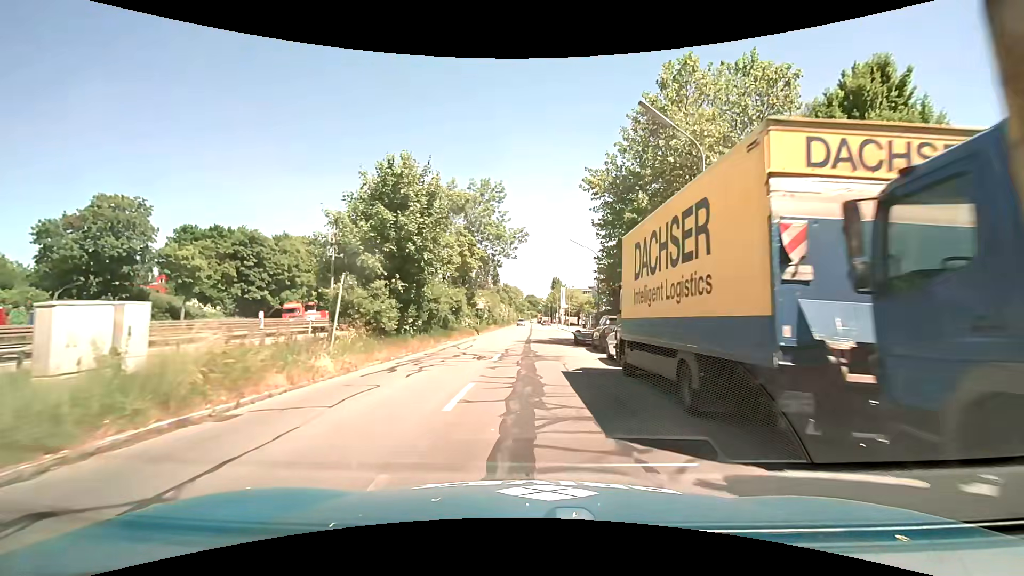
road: tertiary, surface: asphalt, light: Day
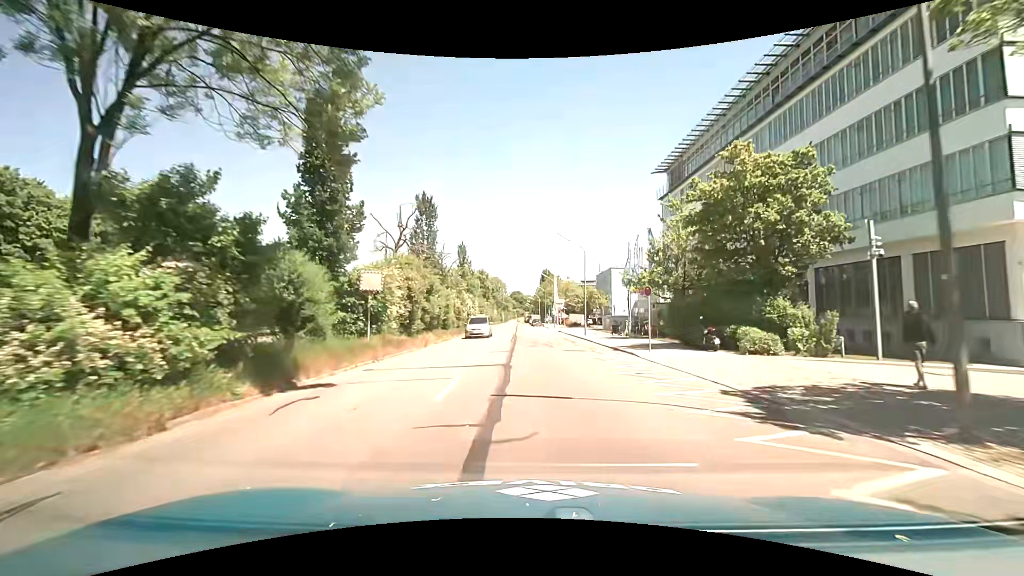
(+0.3, +35.4) m; +1°
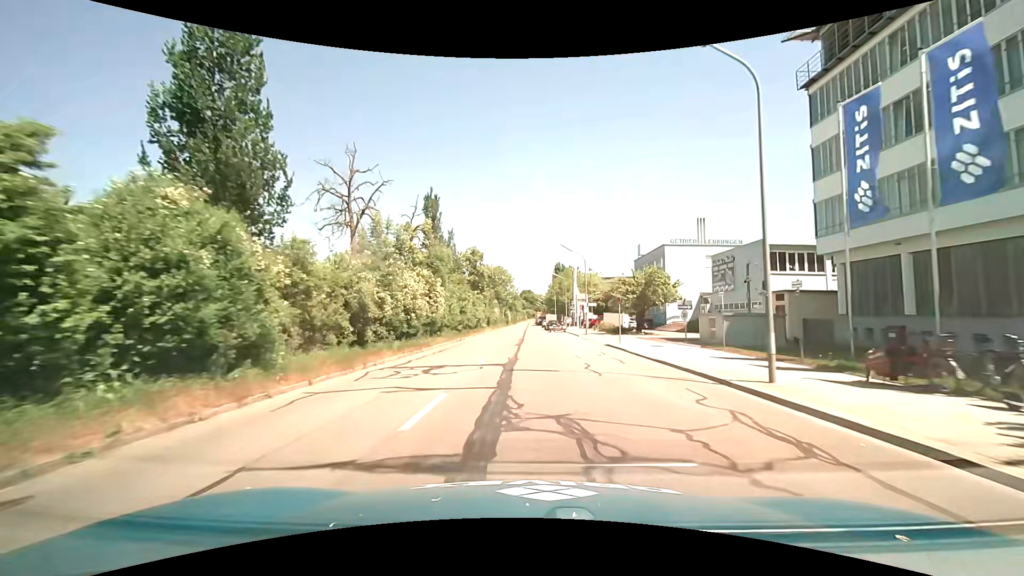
(-0.3, +29.5) m; -1°
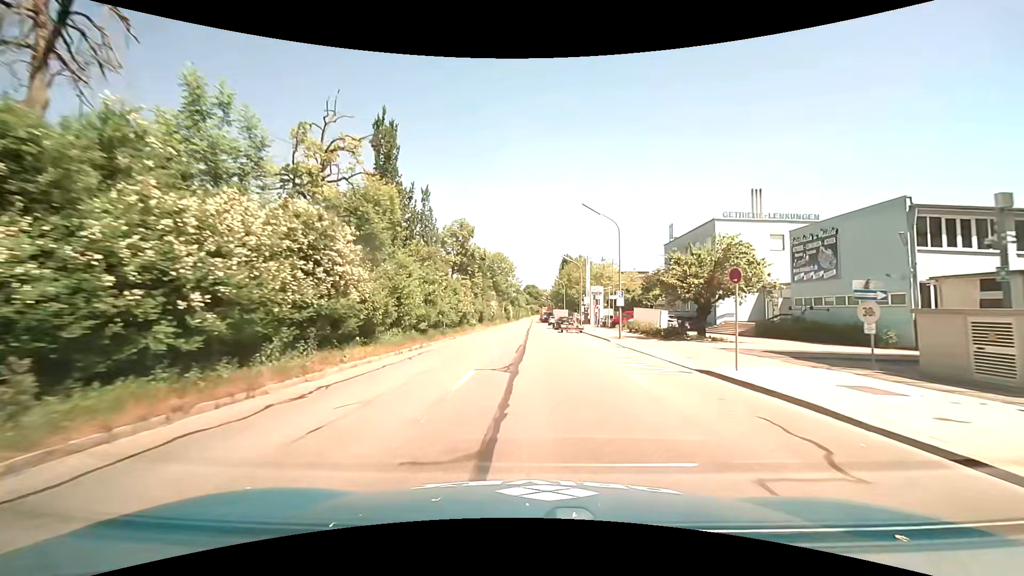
(0.0, +15.1) m; -1°
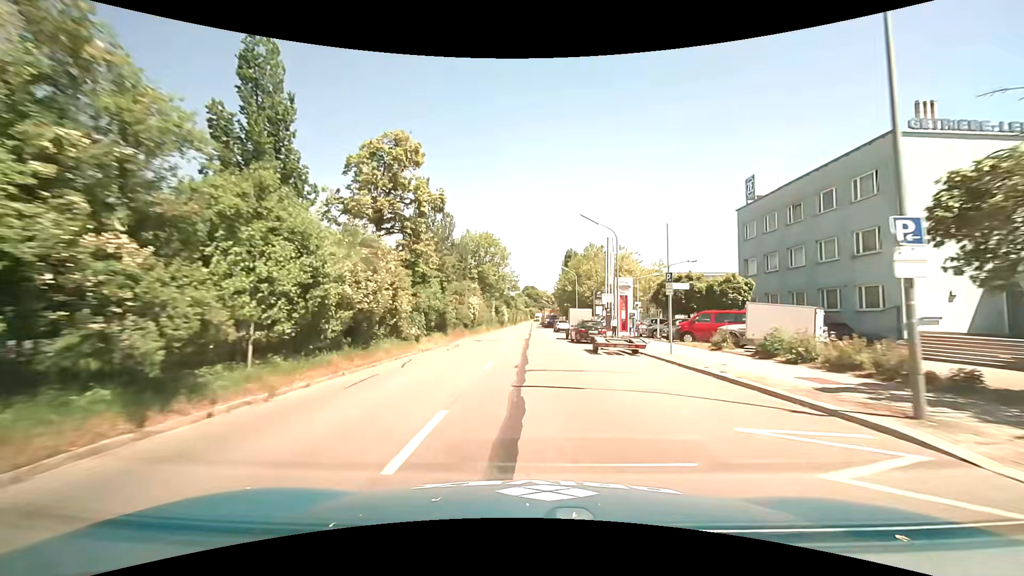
(+0.1, +23.2) m; 0°
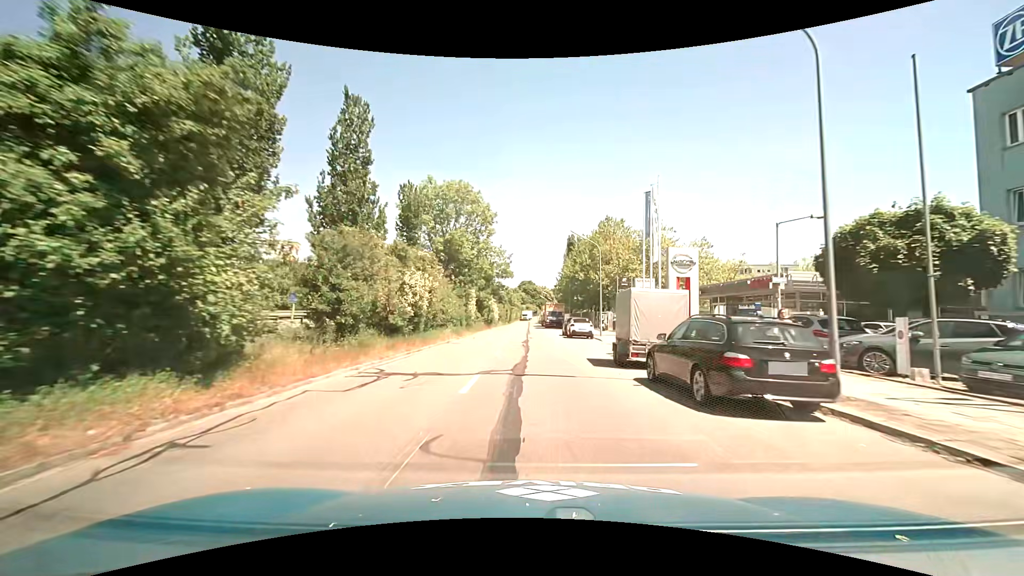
(+0.1, +22.5) m; 0°
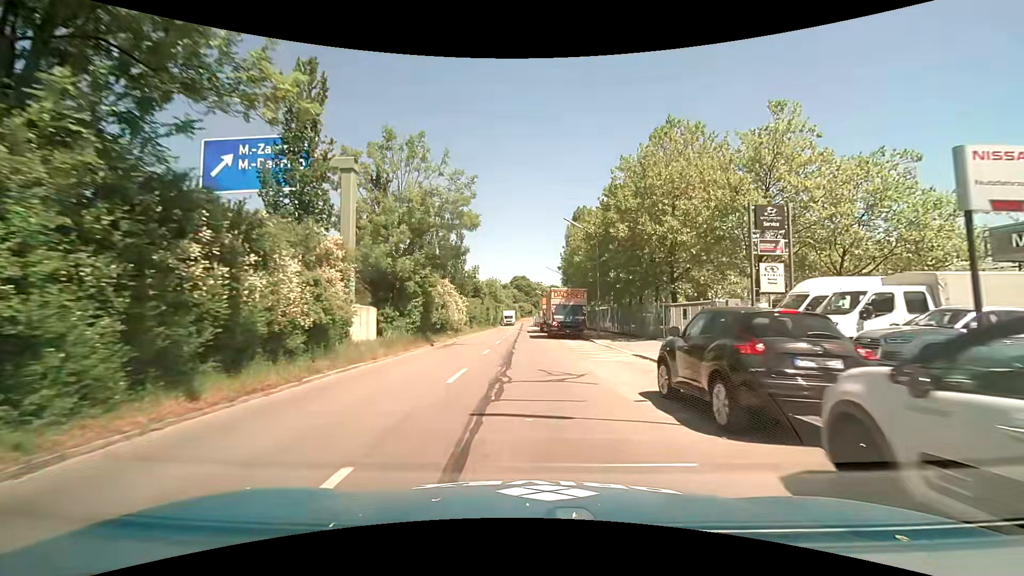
(+0.6, +34.5) m; +1°
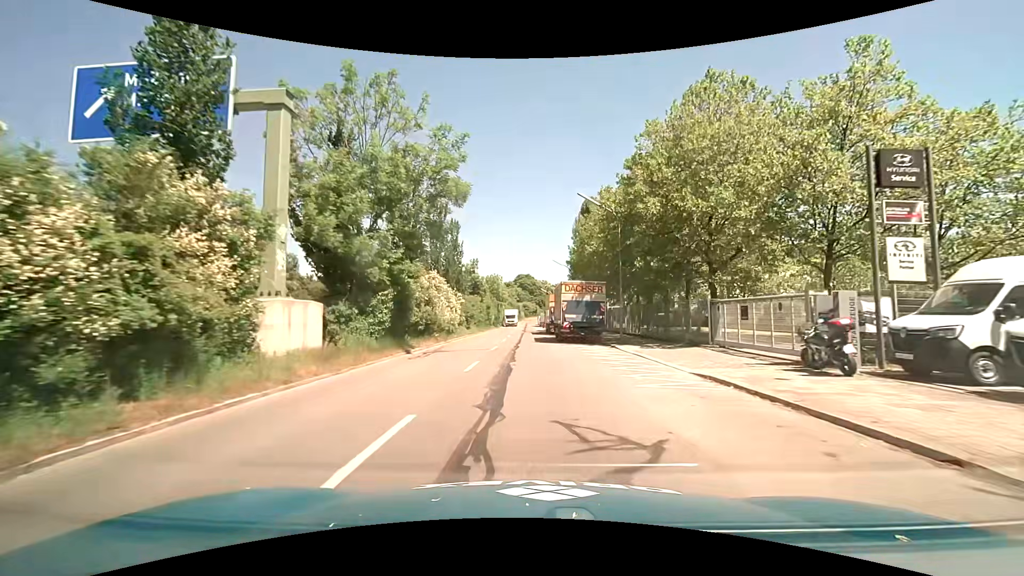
(0.0, +6.7) m; 0°
(0, +10) (0, +20) (-1, +30) (-1, +40) (-1, +50) (-1, +60) (-1, +70) (-1, +80) (-1, +90) (-2, +100) m
